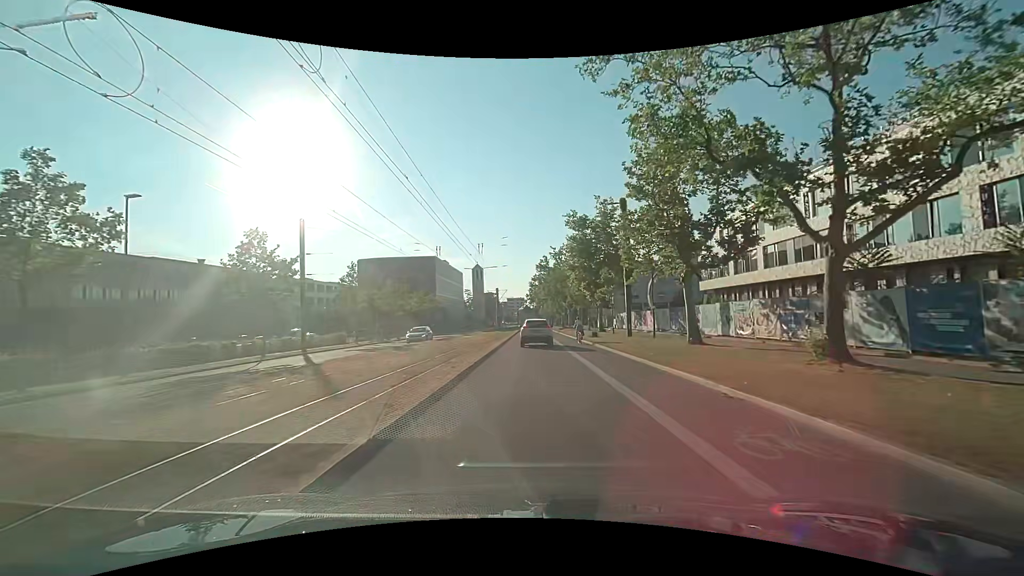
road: secondary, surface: asphalt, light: Day
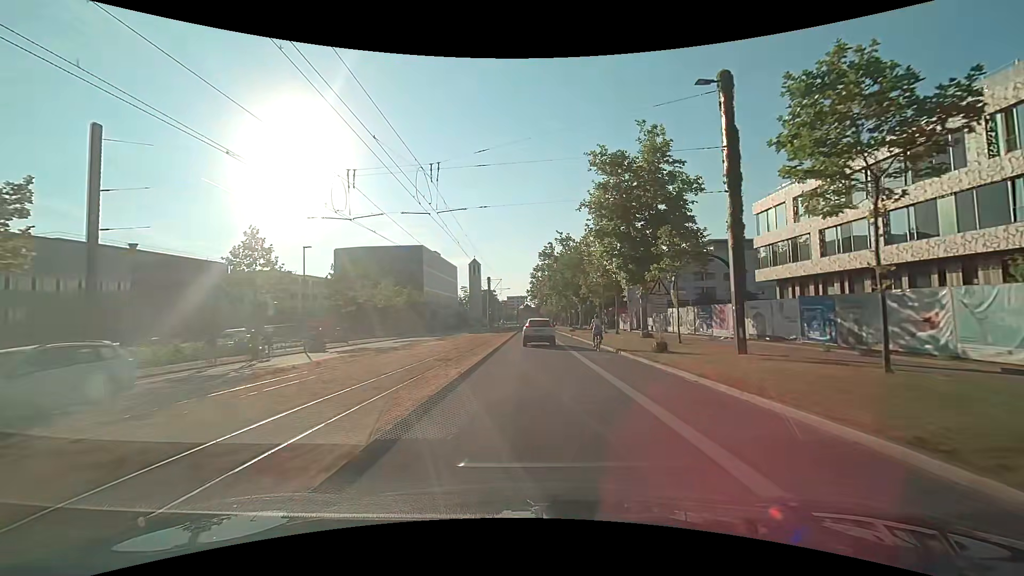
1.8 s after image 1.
(-0.1, +19.2) m; -1°
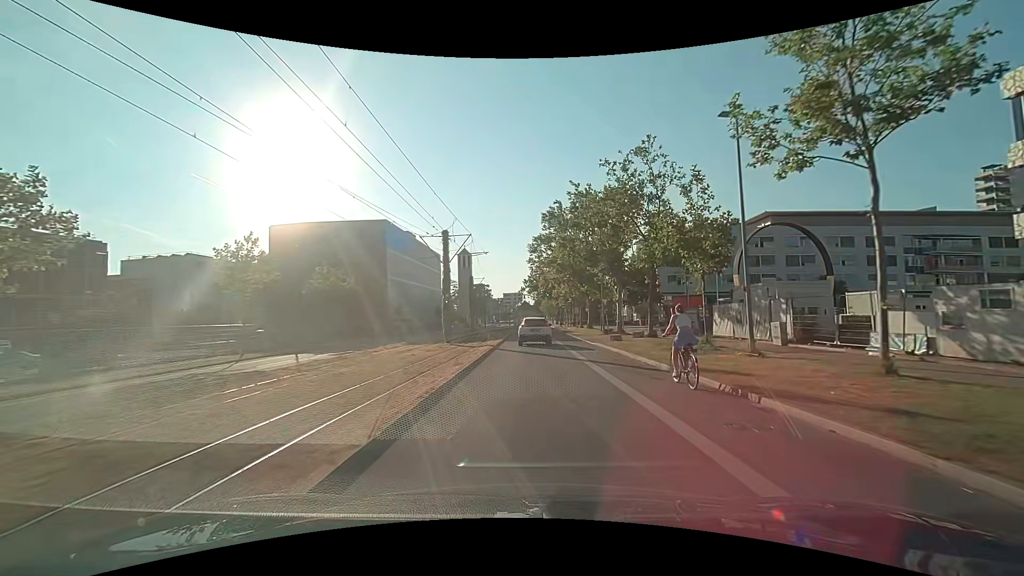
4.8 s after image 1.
(+0.2, +32.3) m; 0°
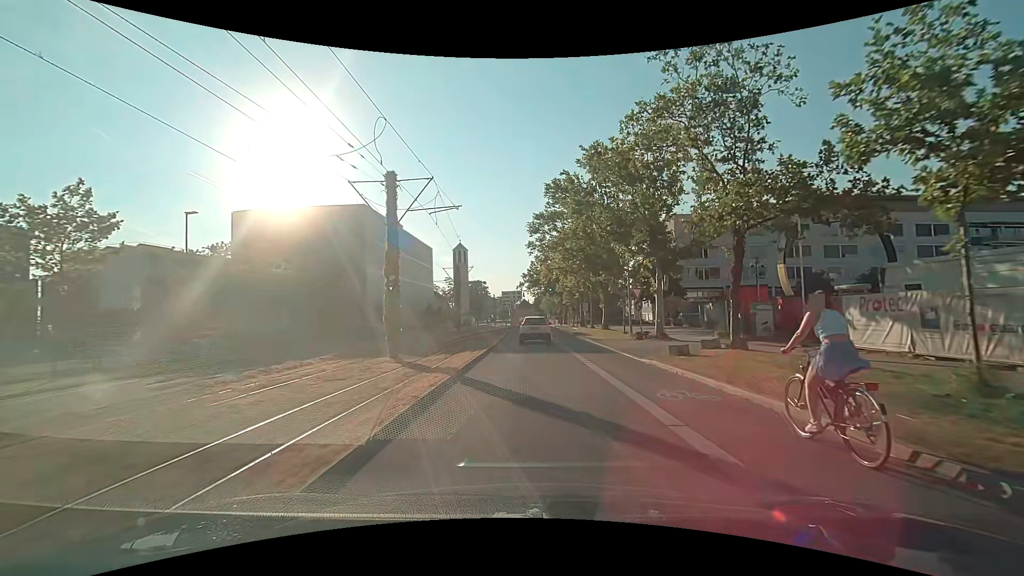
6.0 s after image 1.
(0.0, +12.5) m; 0°
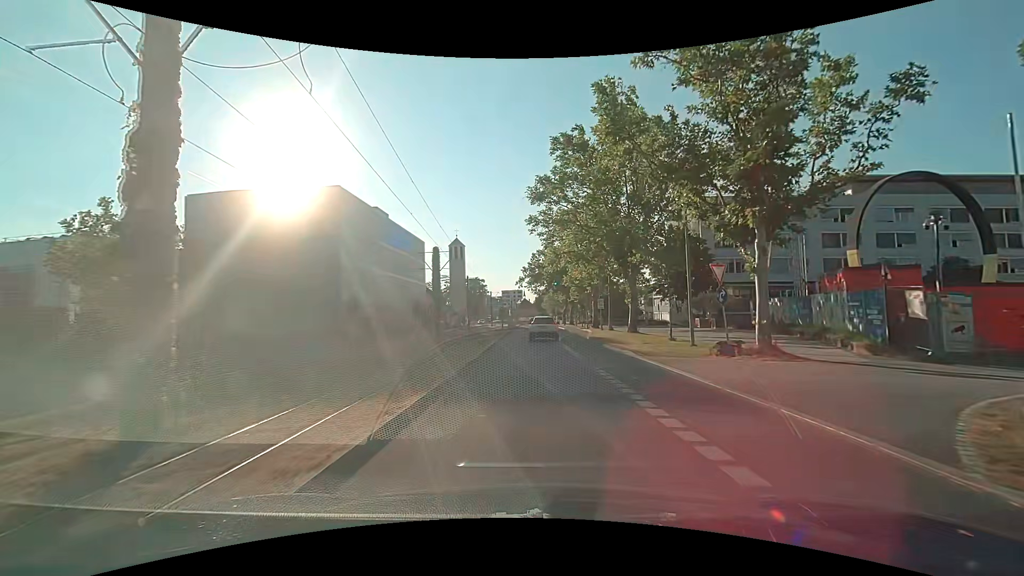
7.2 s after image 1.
(0.0, +12.4) m; 0°
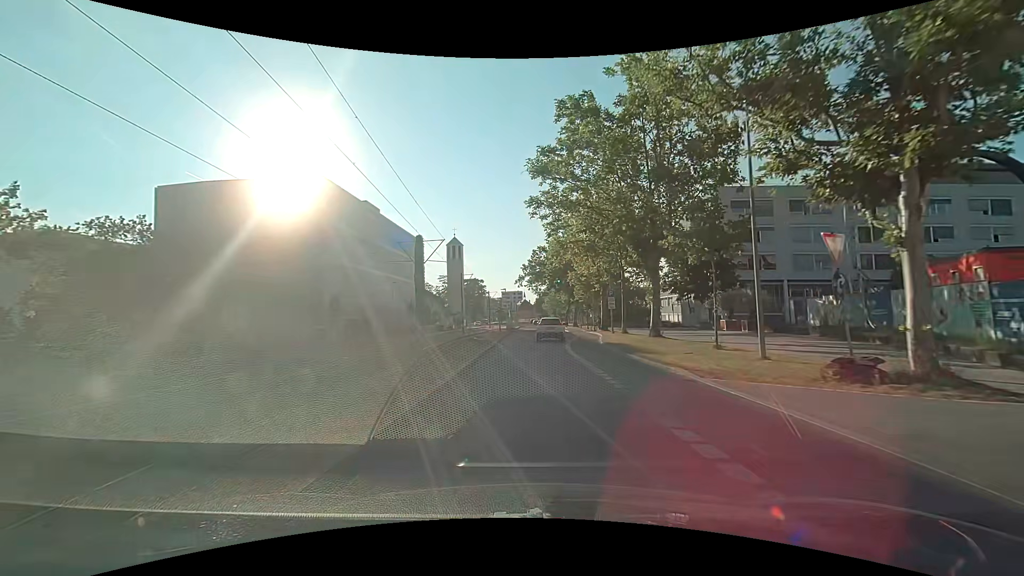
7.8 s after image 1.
(0.0, +6.3) m; 0°
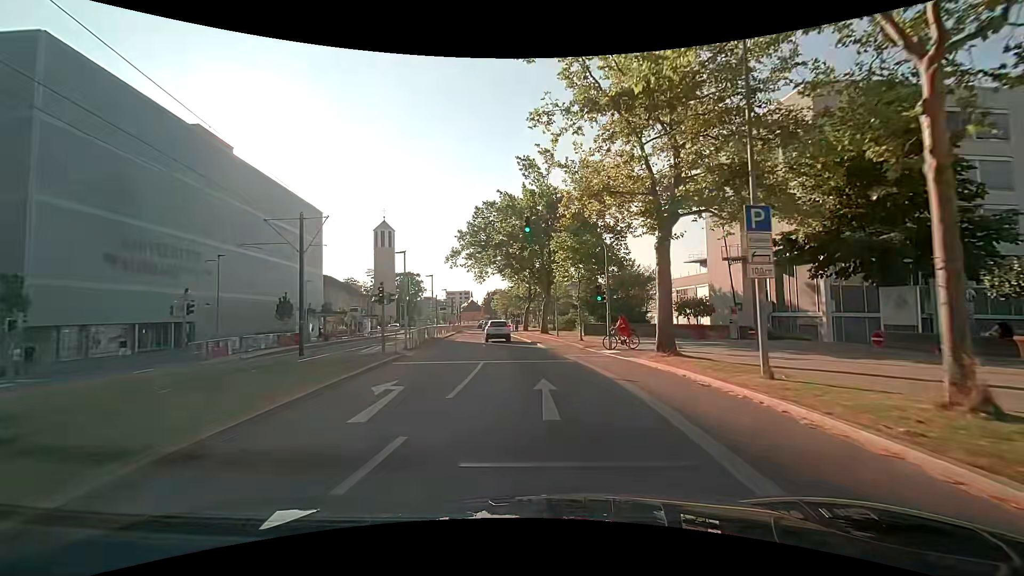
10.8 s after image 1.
(+0.9, +33.2) m; +5°
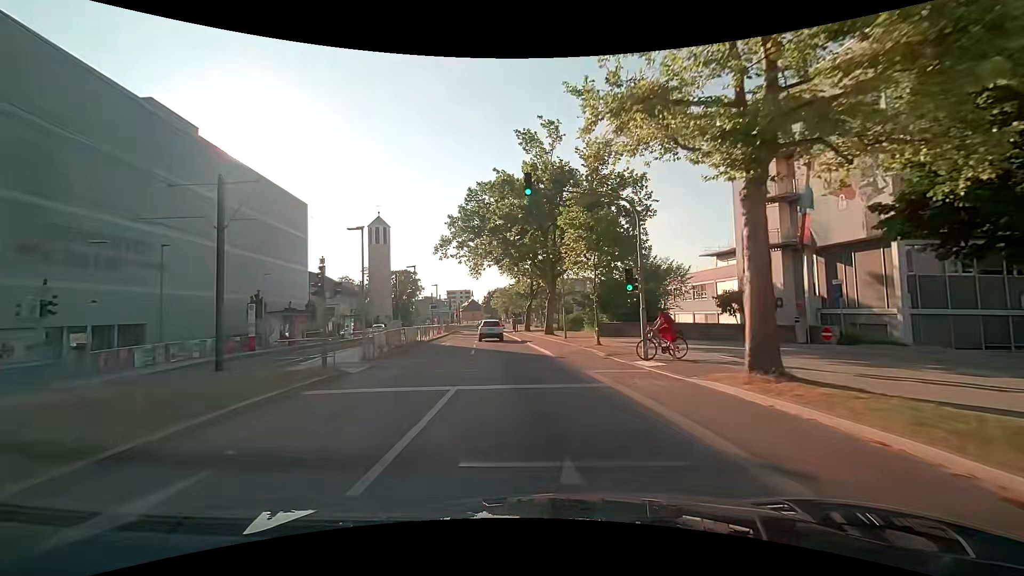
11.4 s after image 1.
(+0.1, +6.9) m; +1°
(0, +10) (-1, +20) (-2, +30) (-3, +40) (-4, +50) (-5, +60) (-6, +70) (-7, +80) (-8, +90) (-10, +99) m
